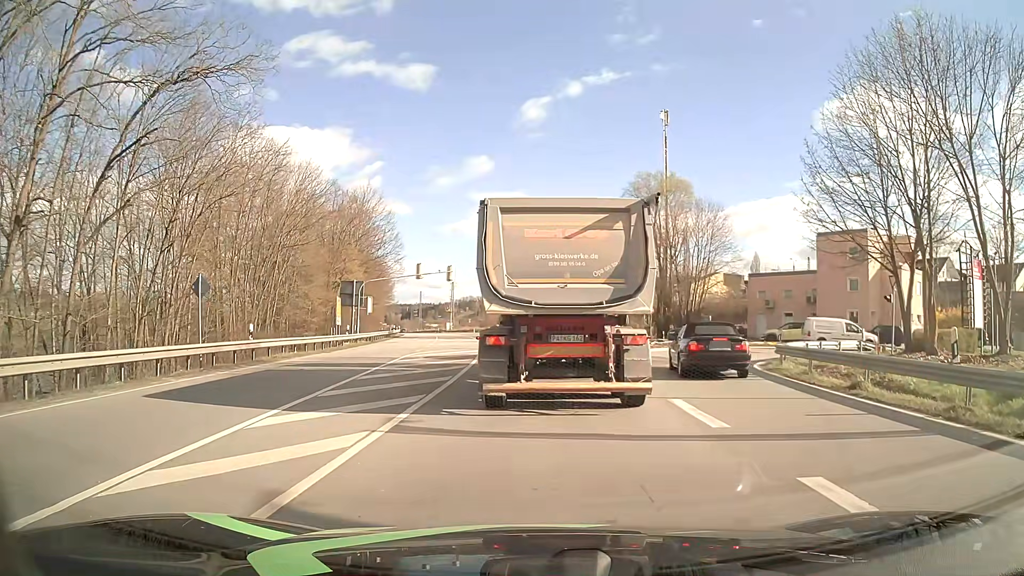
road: primary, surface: asphalt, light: Day
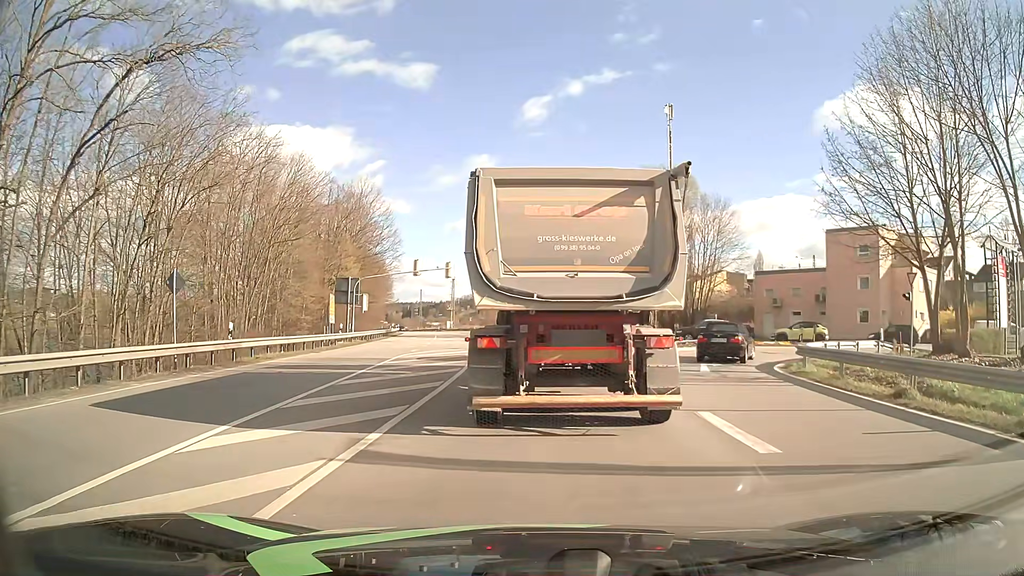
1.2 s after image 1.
(0.0, +1.8) m; -1°
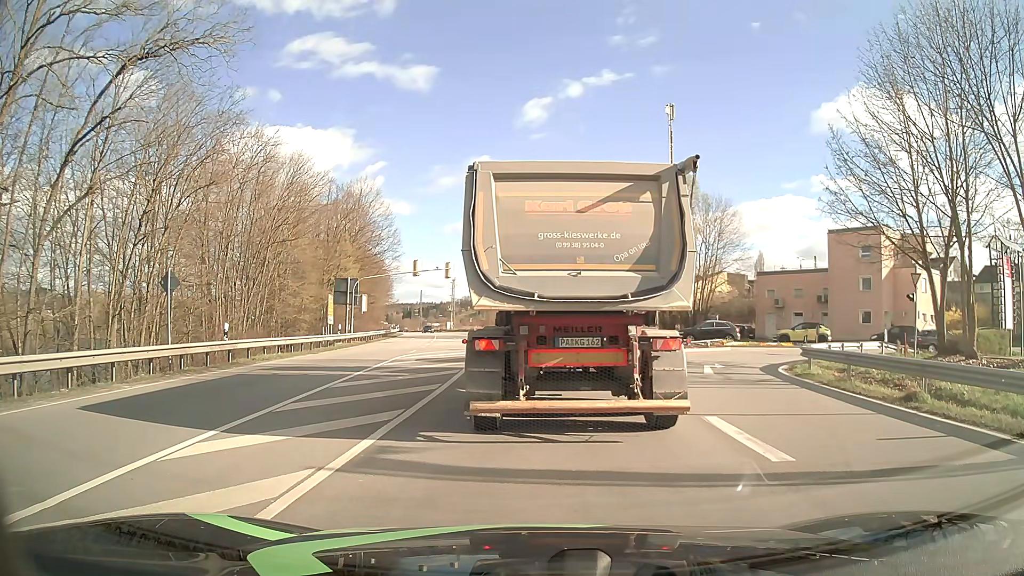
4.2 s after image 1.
(0.0, +0.5) m; 0°
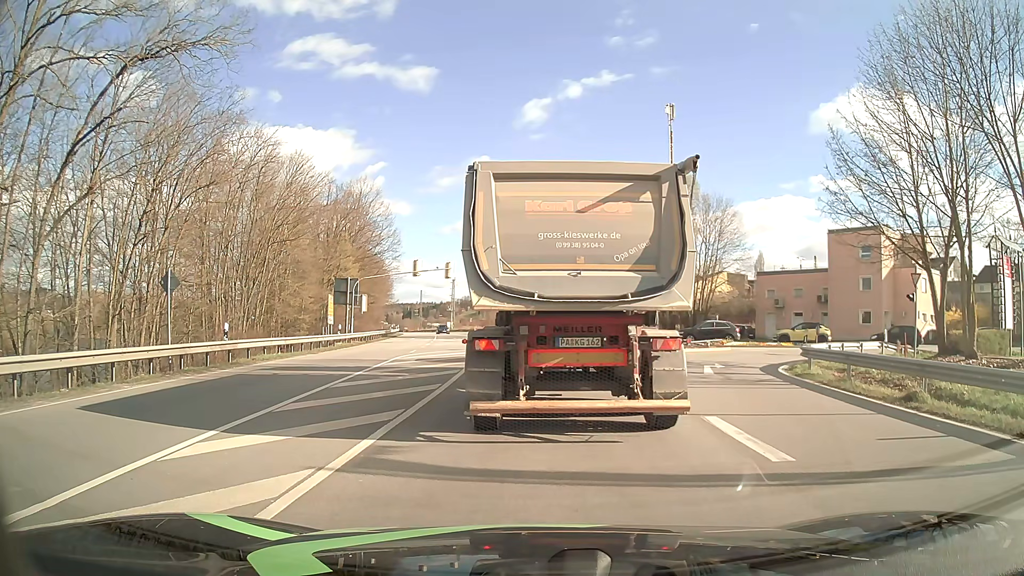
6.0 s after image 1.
(0.0, 0.0) m; 0°
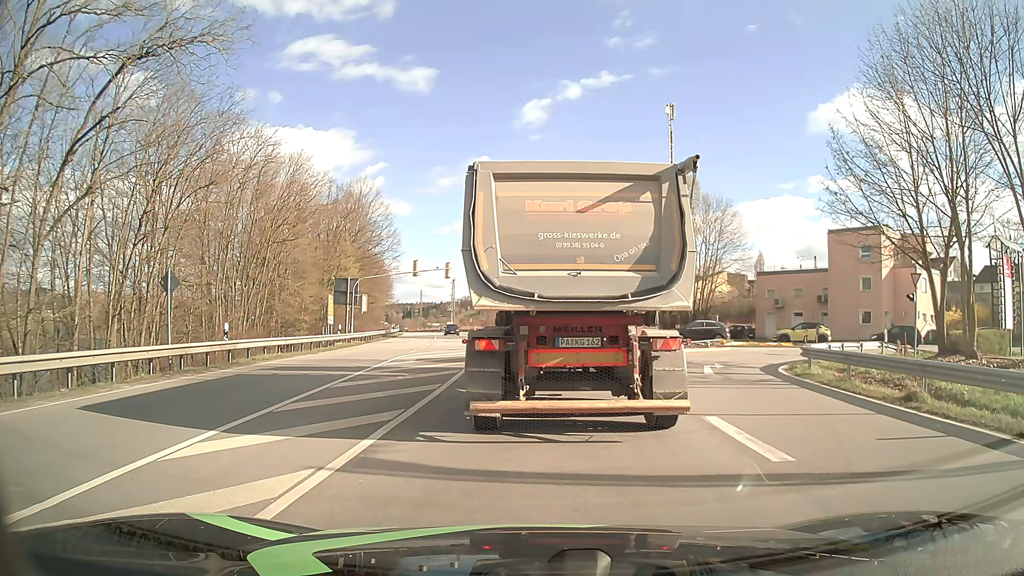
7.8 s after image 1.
(0.0, 0.0) m; 0°
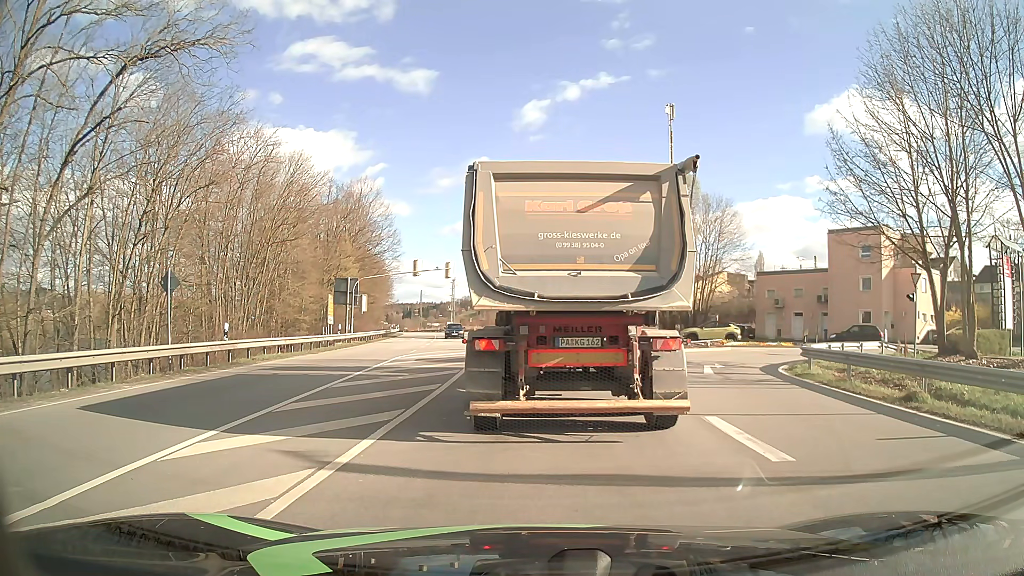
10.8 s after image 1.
(0.0, 0.0) m; 0°
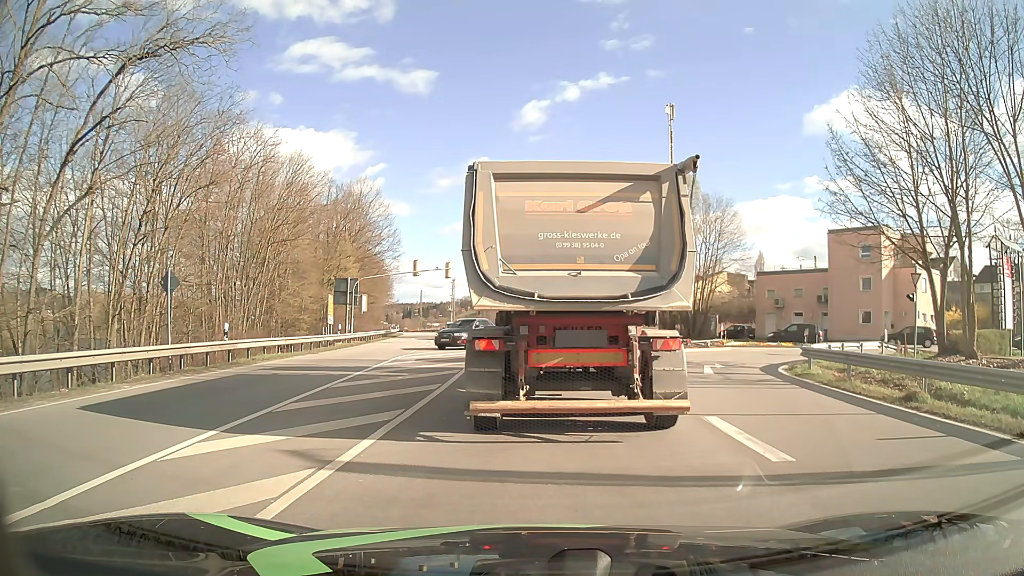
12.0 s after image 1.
(0.0, 0.0) m; 0°
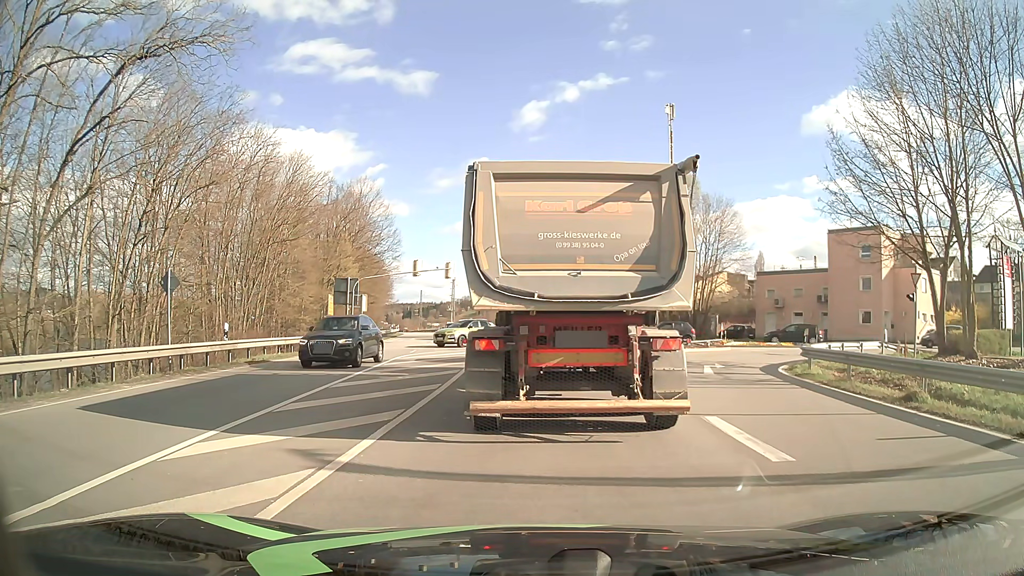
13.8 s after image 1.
(0.0, 0.0) m; 0°
(0, +10) (0, +20) (0, +30) (0, +40) (0, +50) (-1, +60) (-2, +70) (-3, +80) (-4, +90) (-5, +100) m
